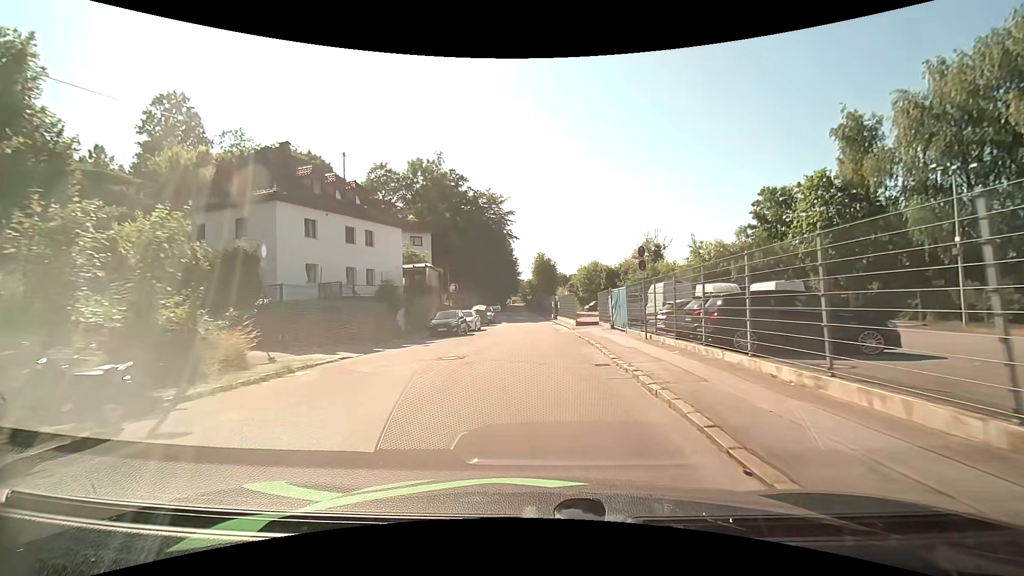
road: residential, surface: asphalt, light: Day
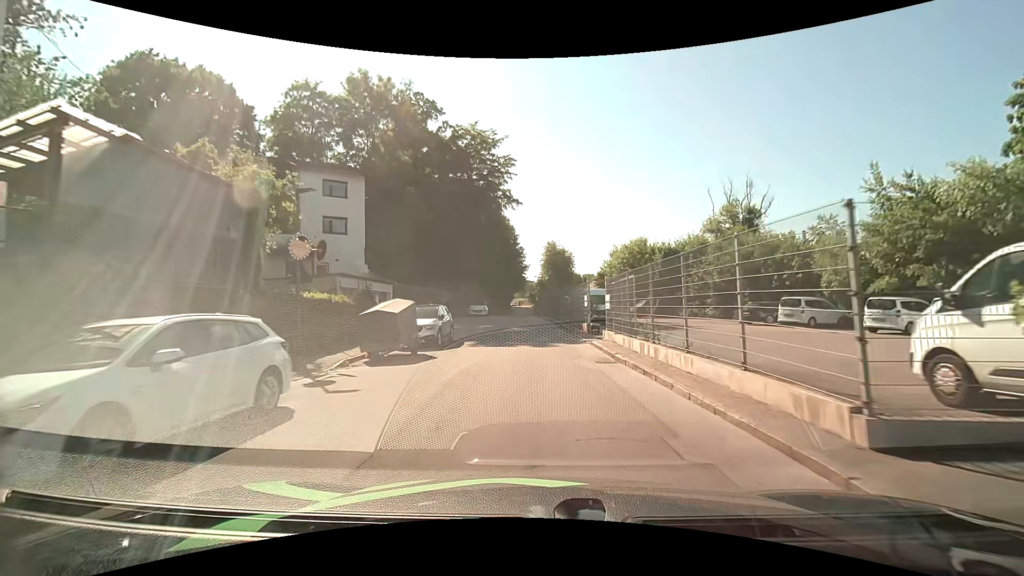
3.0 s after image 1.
(-0.4, +28.9) m; -2°
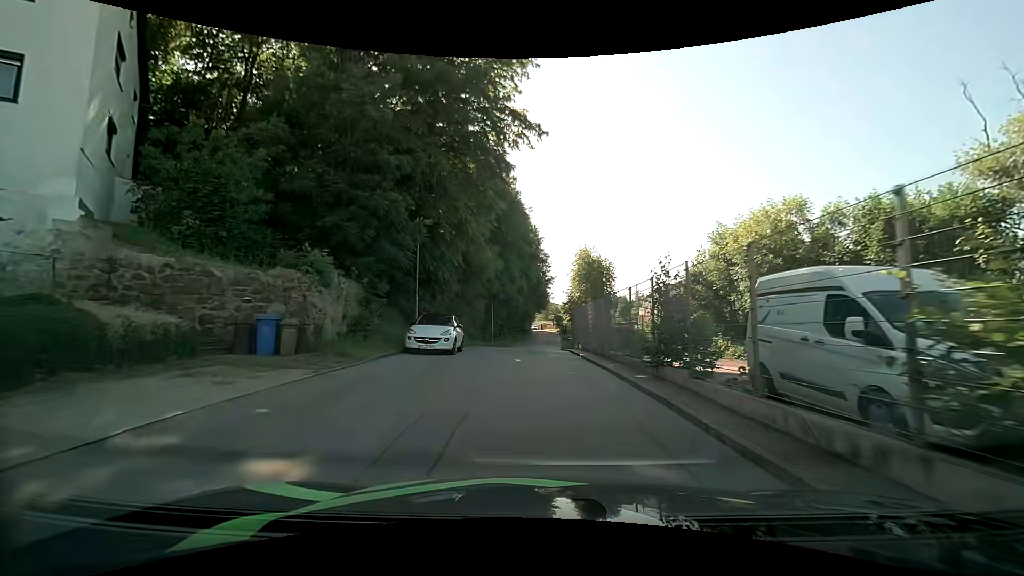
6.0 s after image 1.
(-0.6, +26.0) m; -3°
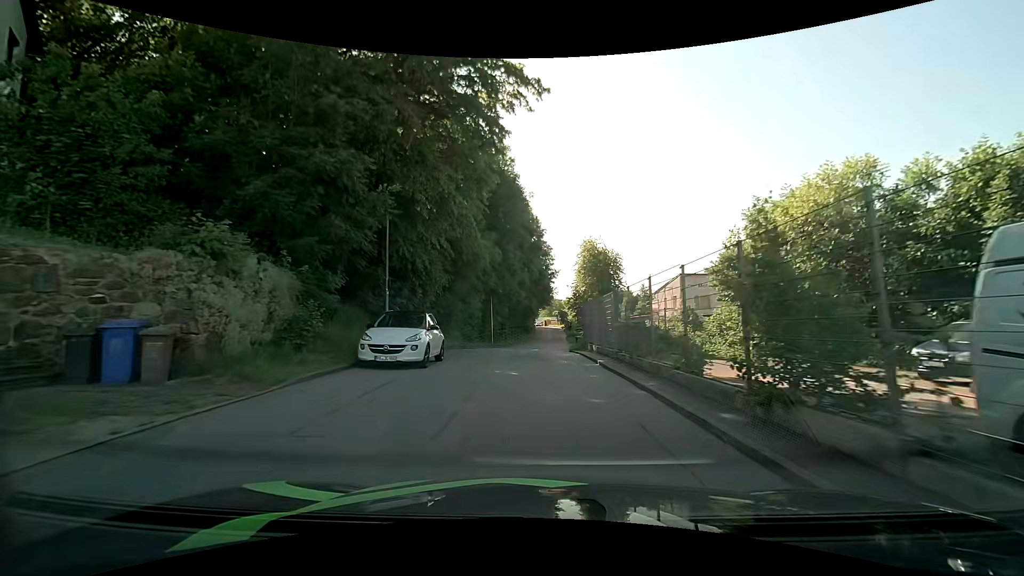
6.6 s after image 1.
(0.0, +4.8) m; 0°
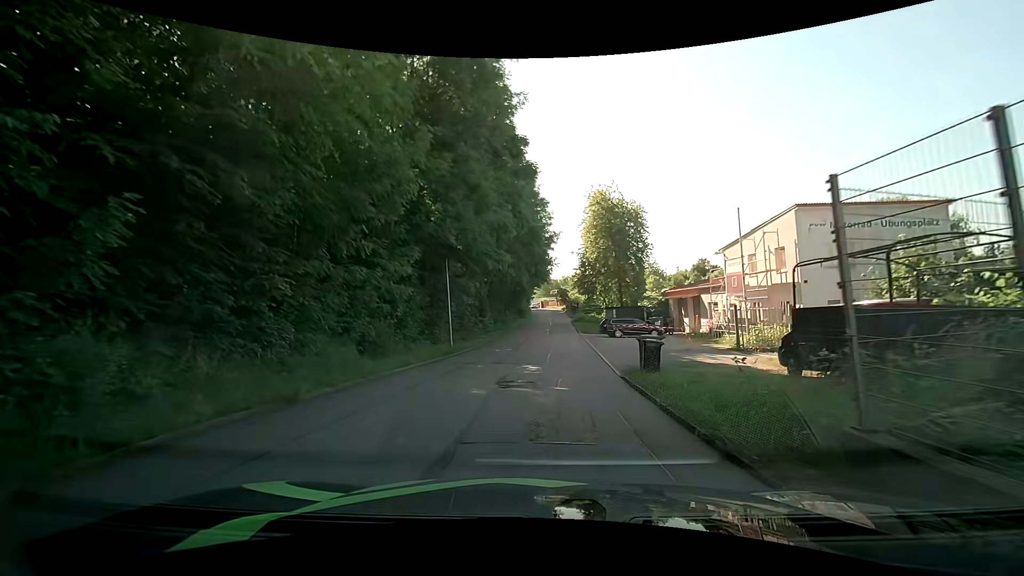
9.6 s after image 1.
(-0.3, +21.6) m; 0°
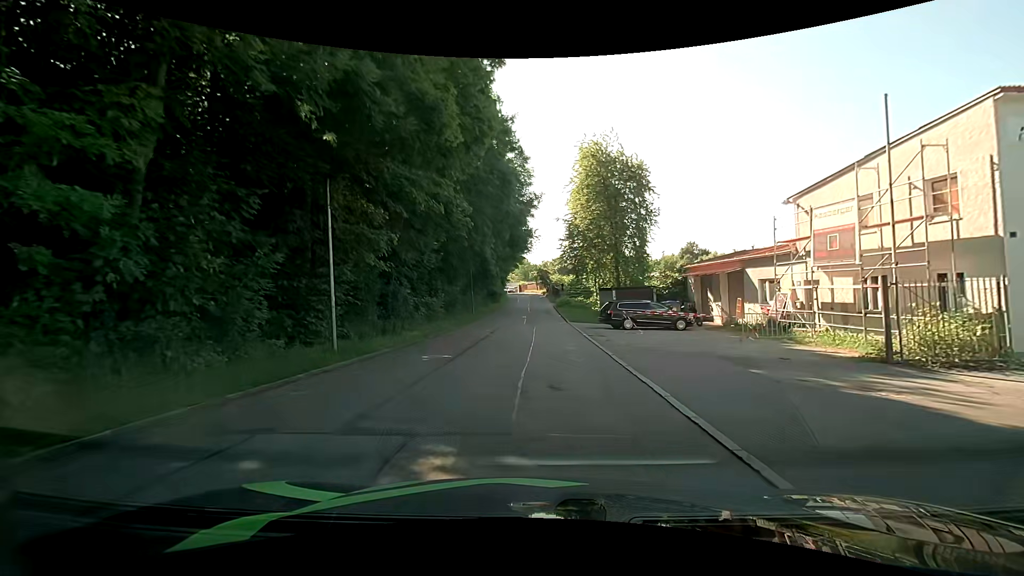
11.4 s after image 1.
(+0.1, +12.5) m; +2°
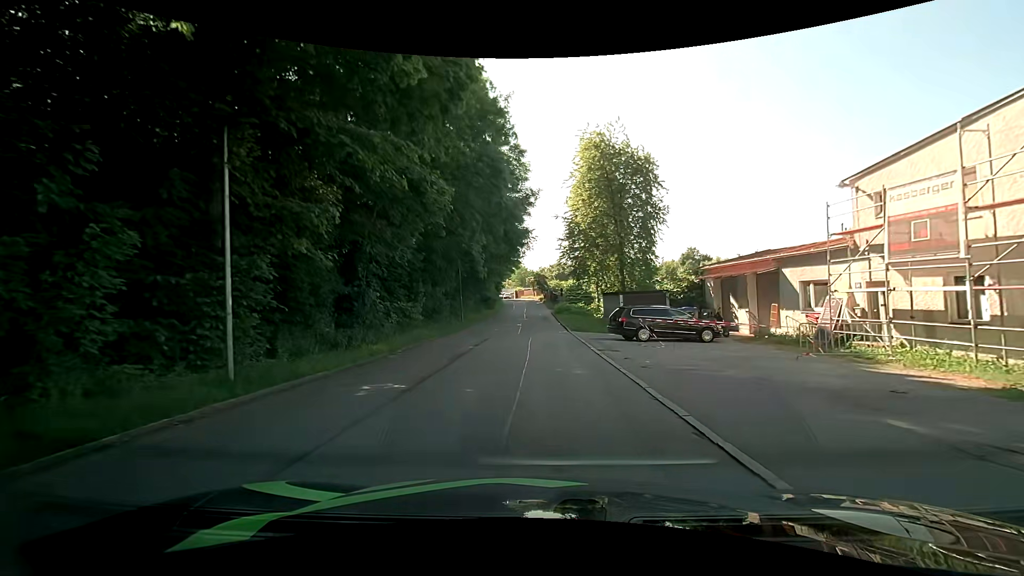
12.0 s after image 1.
(0.0, +4.4) m; 0°
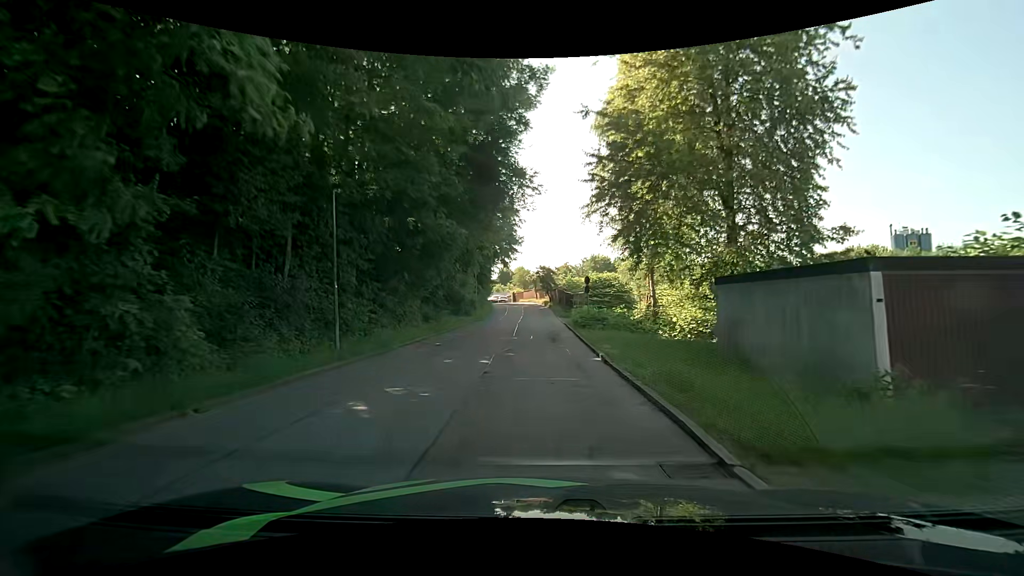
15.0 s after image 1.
(+0.1, +23.4) m; 0°
